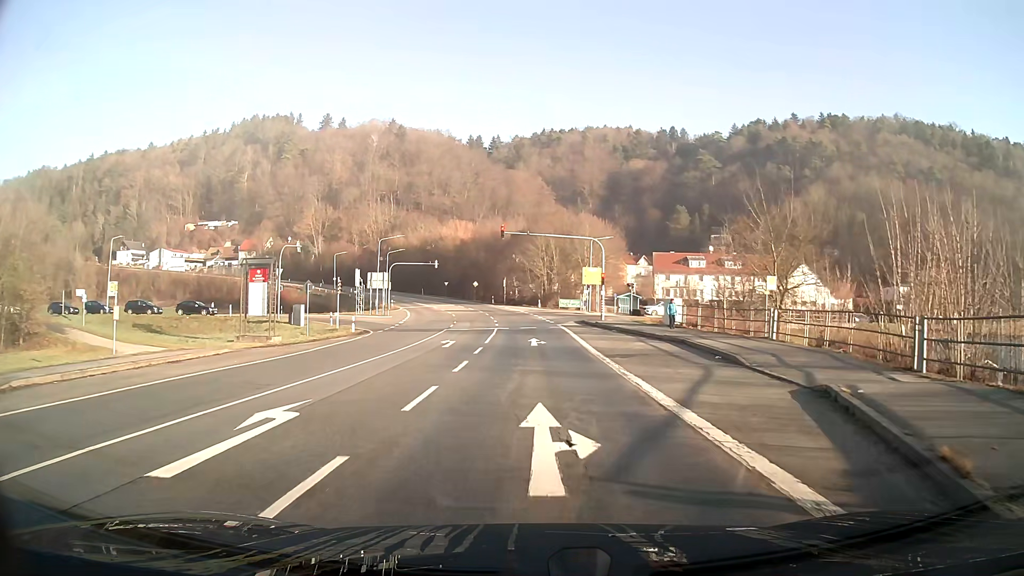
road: secondary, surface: asphalt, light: Day
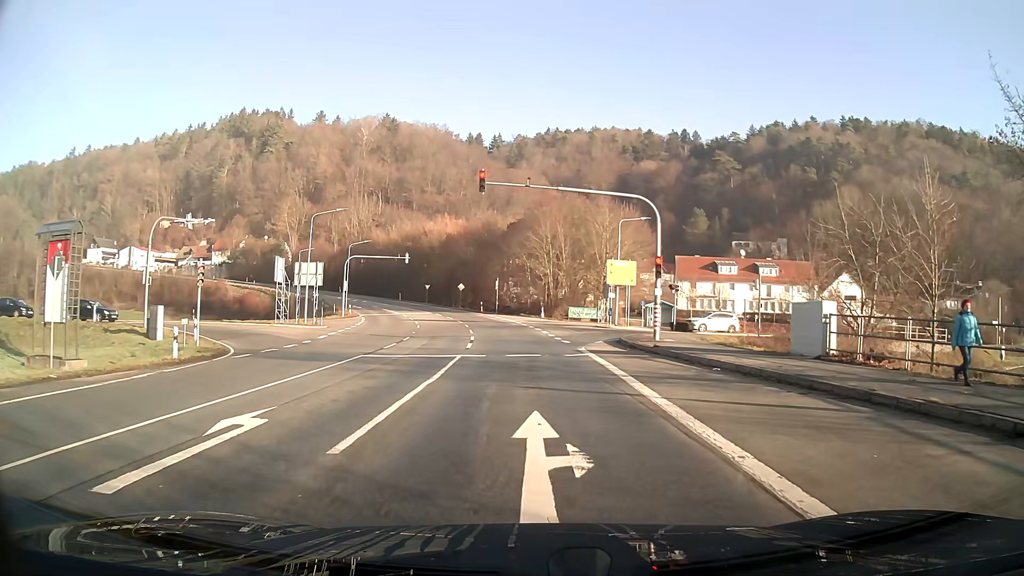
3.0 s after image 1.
(0.0, +20.4) m; 0°
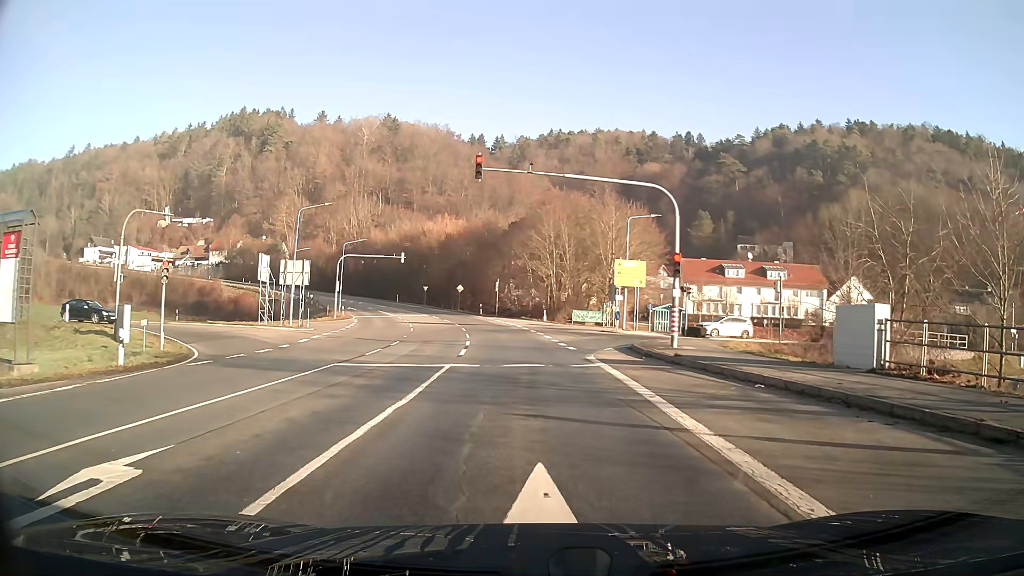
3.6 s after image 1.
(0.0, +3.0) m; 0°
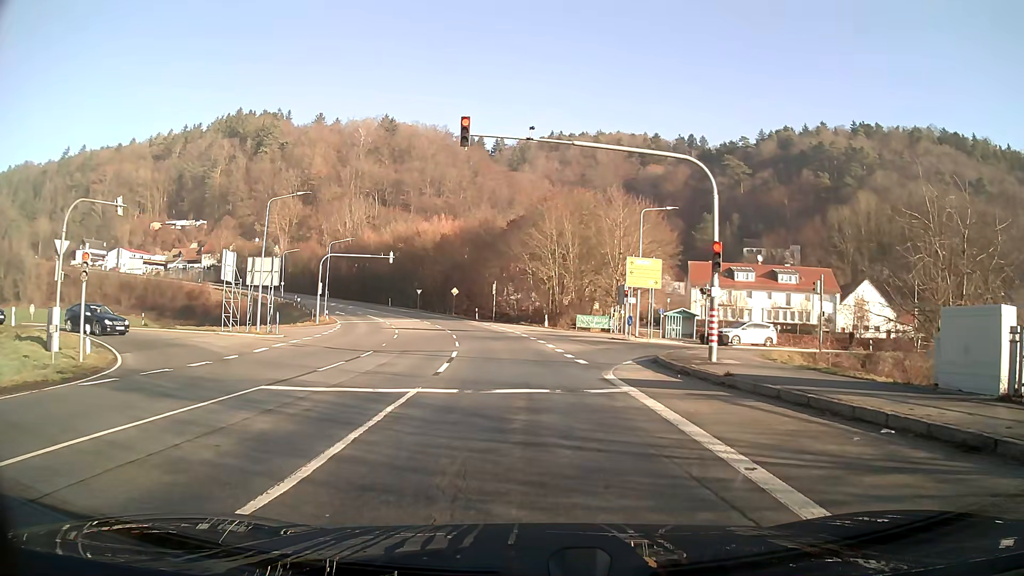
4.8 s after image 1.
(0.0, +5.1) m; 0°
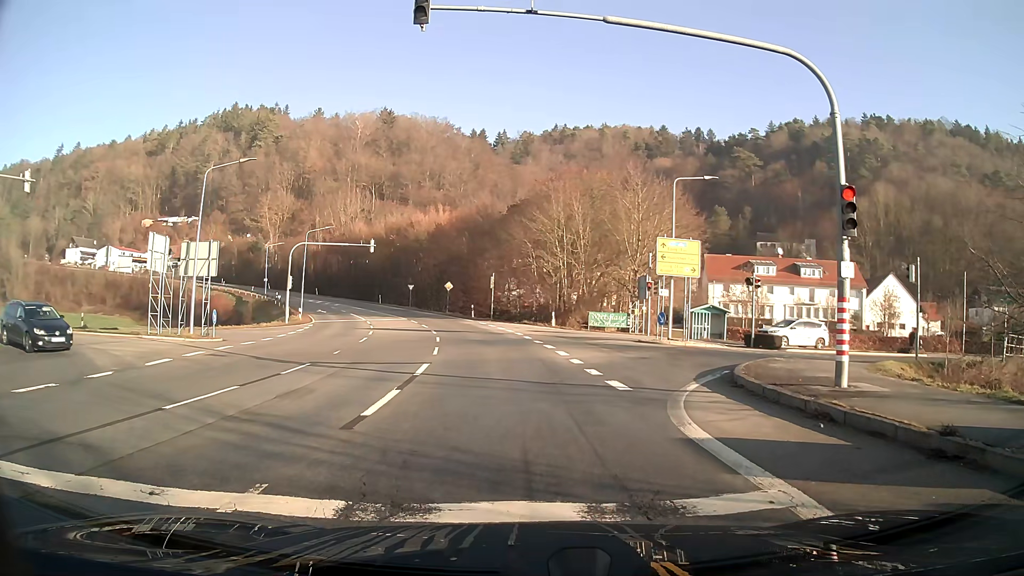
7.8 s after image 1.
(0.0, +7.8) m; -1°
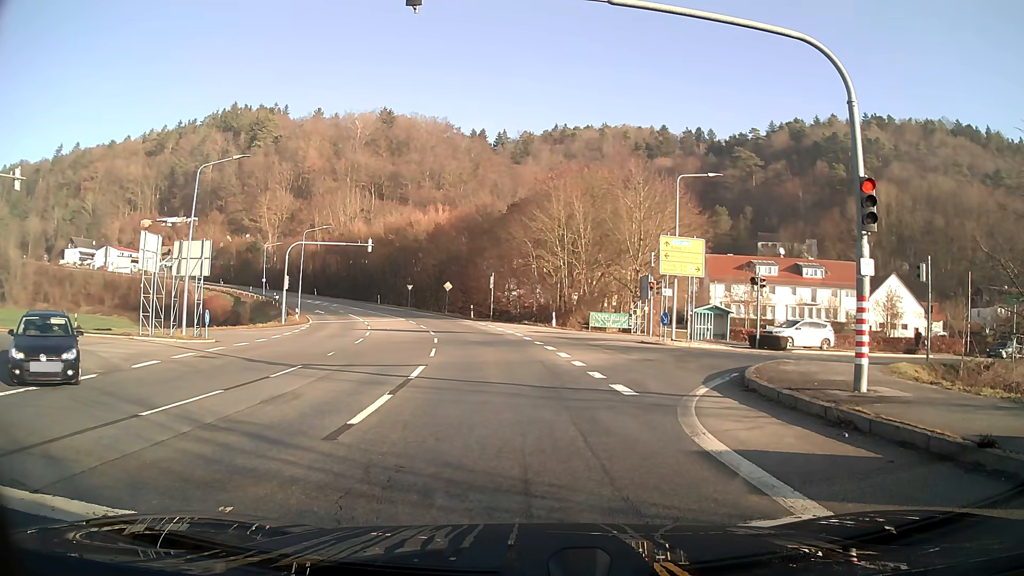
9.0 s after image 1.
(0.0, +0.7) m; 0°
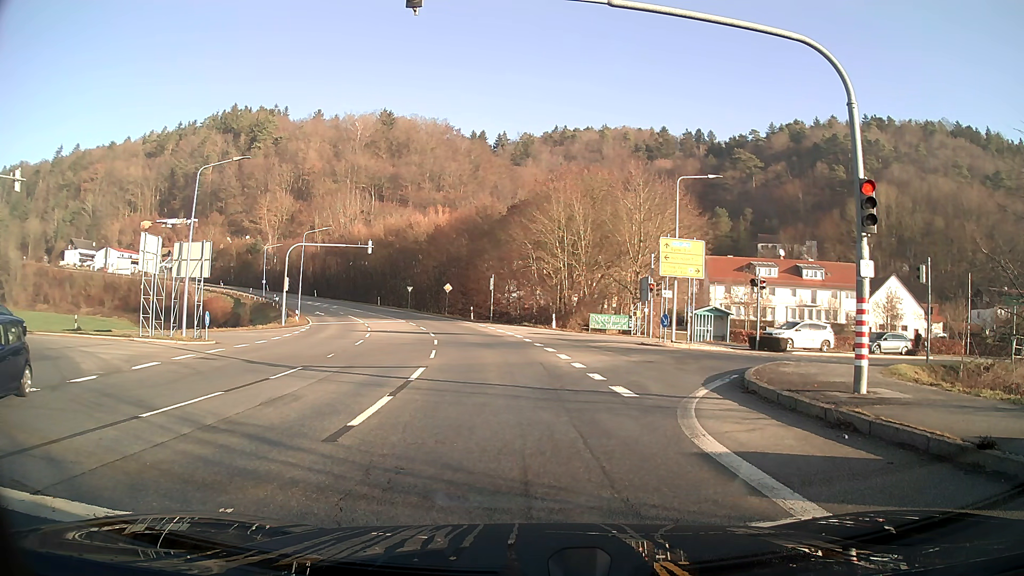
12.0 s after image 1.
(0.0, +0.1) m; 0°
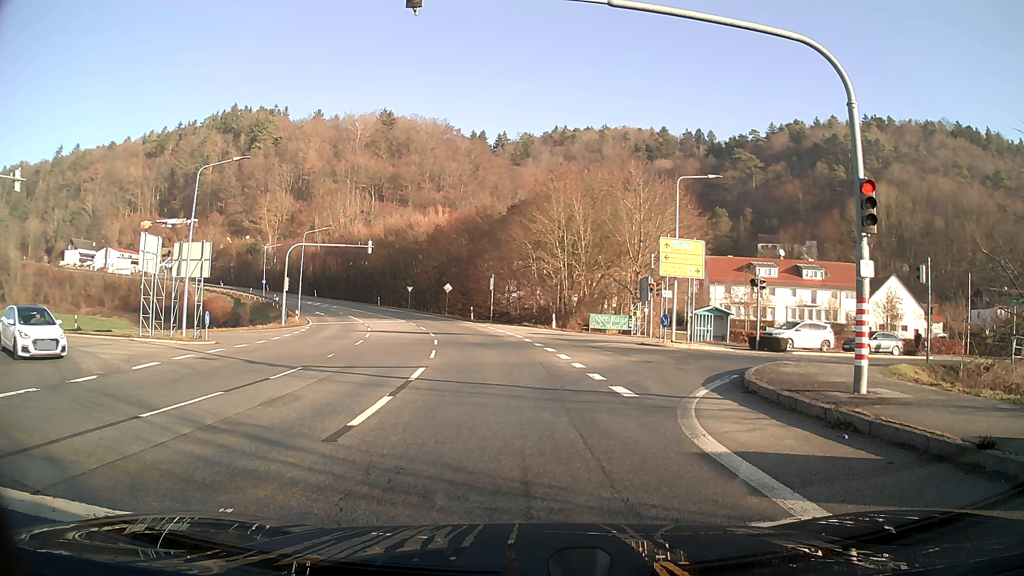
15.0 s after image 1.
(0.0, 0.0) m; 0°
